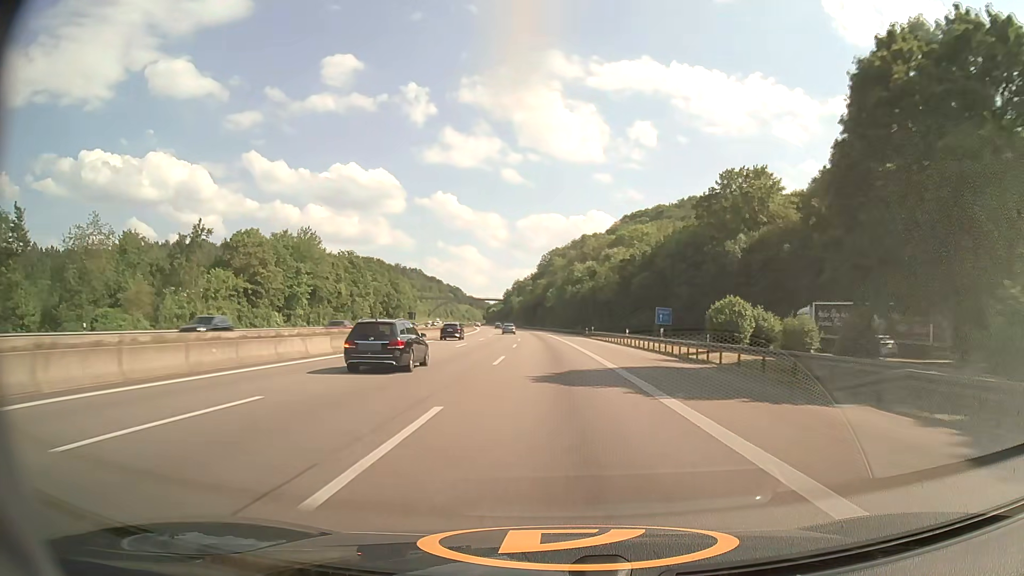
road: motorway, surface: asphalt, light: Day
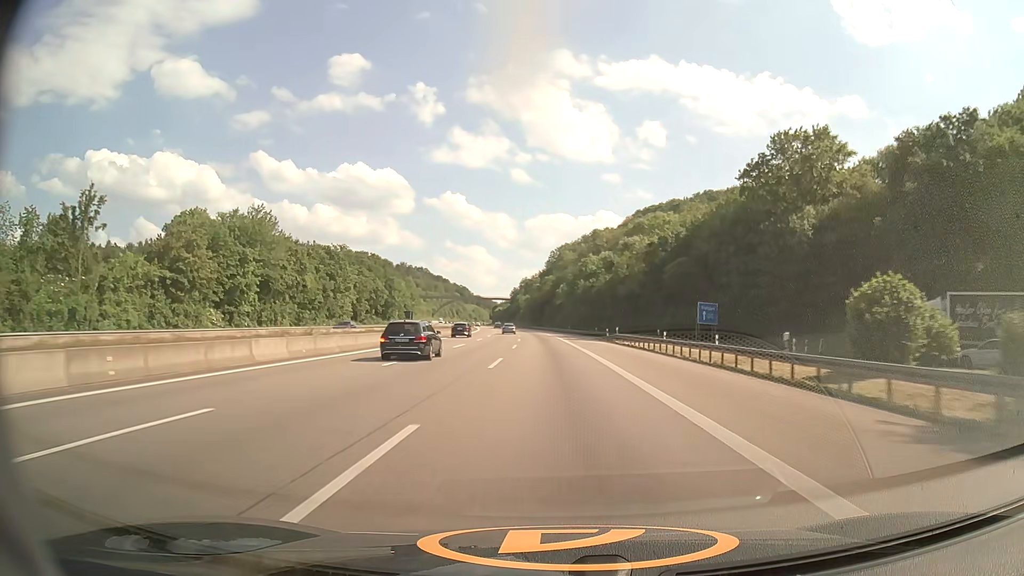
(-0.2, +20.0) m; -1°
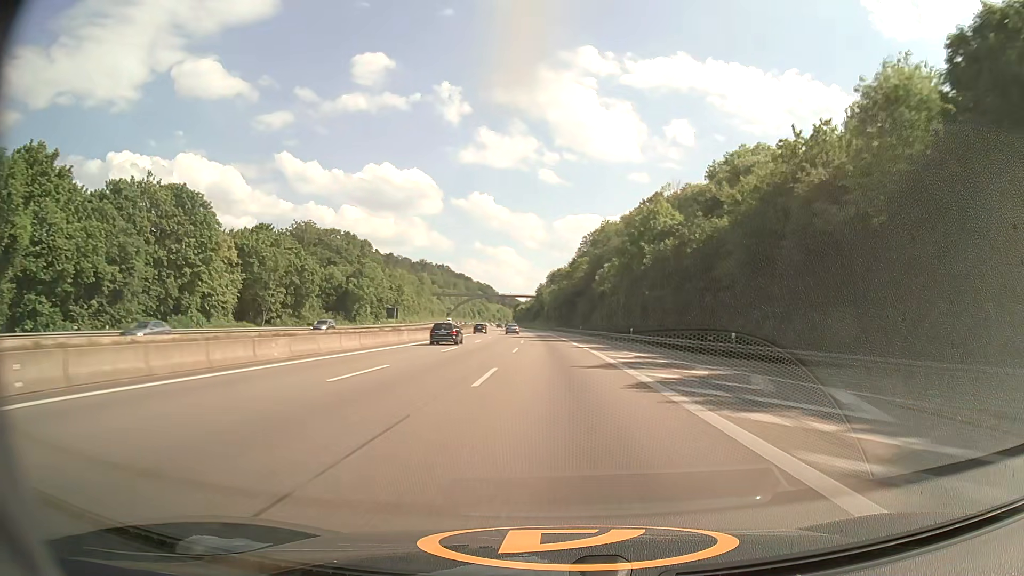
(-1.3, +60.4) m; -3°
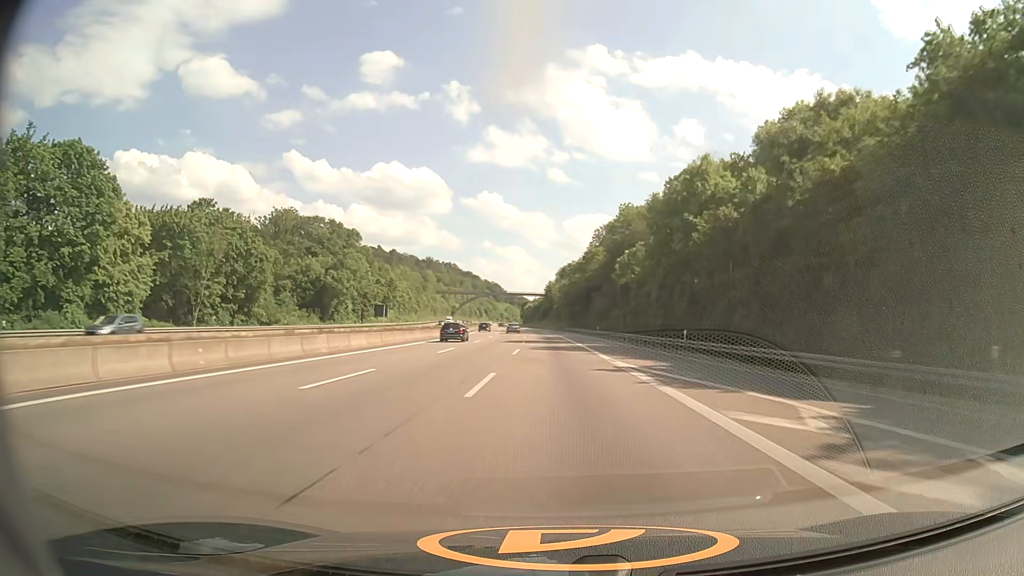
(-0.1, +20.2) m; -1°
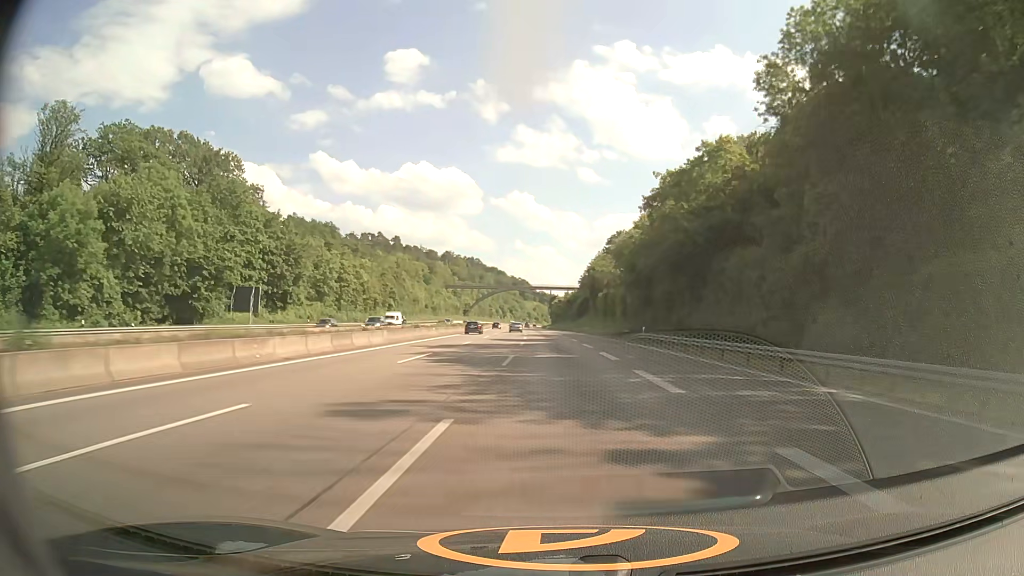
(-1.7, +80.9) m; -3°
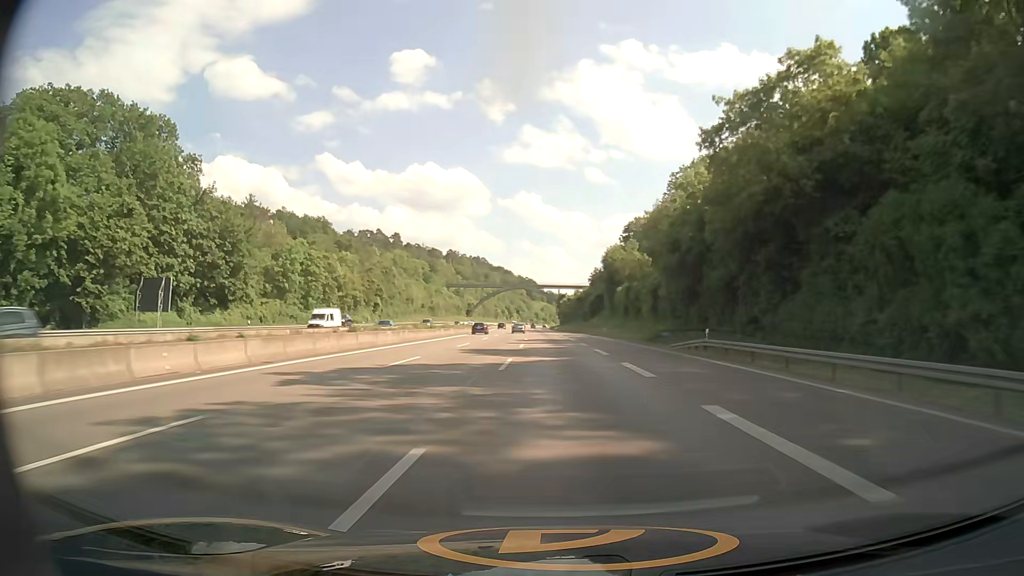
(-0.1, +20.2) m; -1°
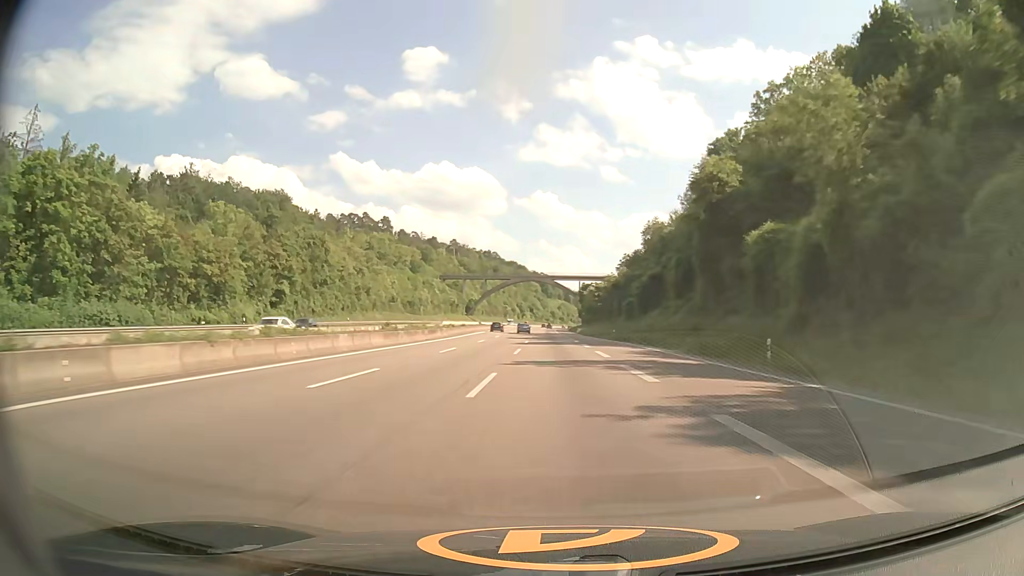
(-1.0, +60.8) m; -2°
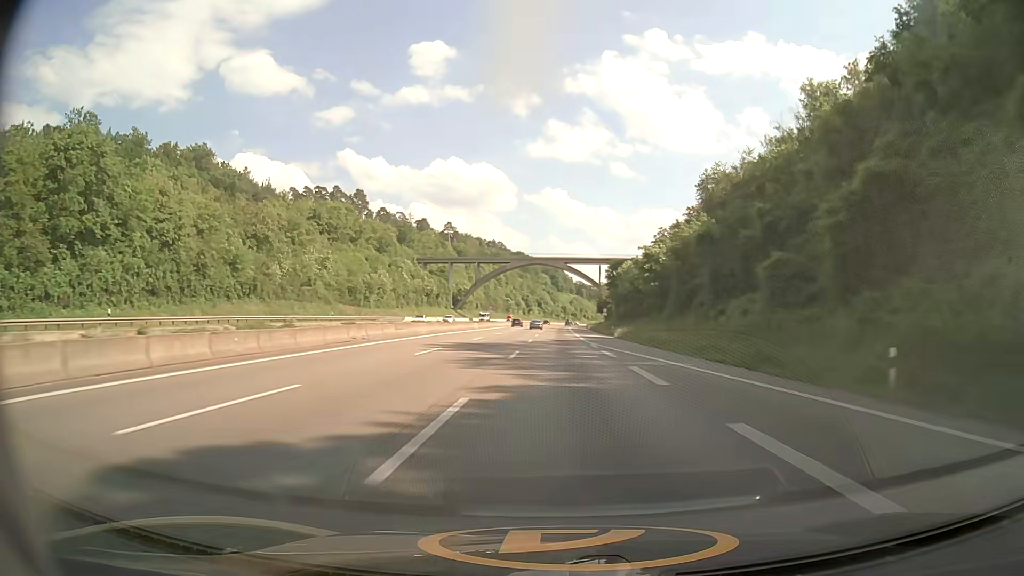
(-0.6, +60.6) m; -1°
(0, +10) (0, +20) (0, +30) (0, +40) (0, +50) (0, +60) (0, +70) (0, +80) (0, +90) (+1, +100) m
